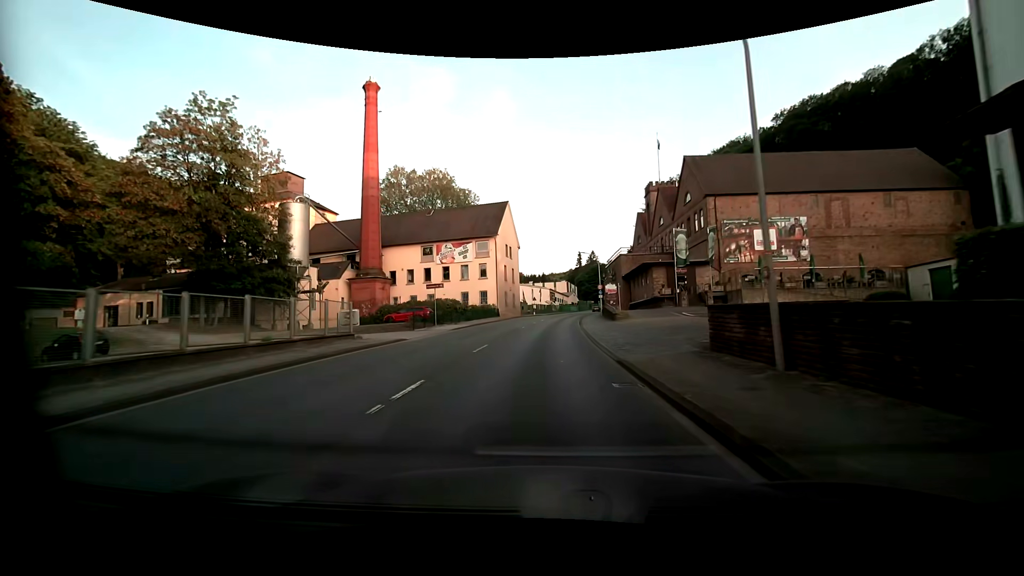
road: primary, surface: asphalt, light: Day
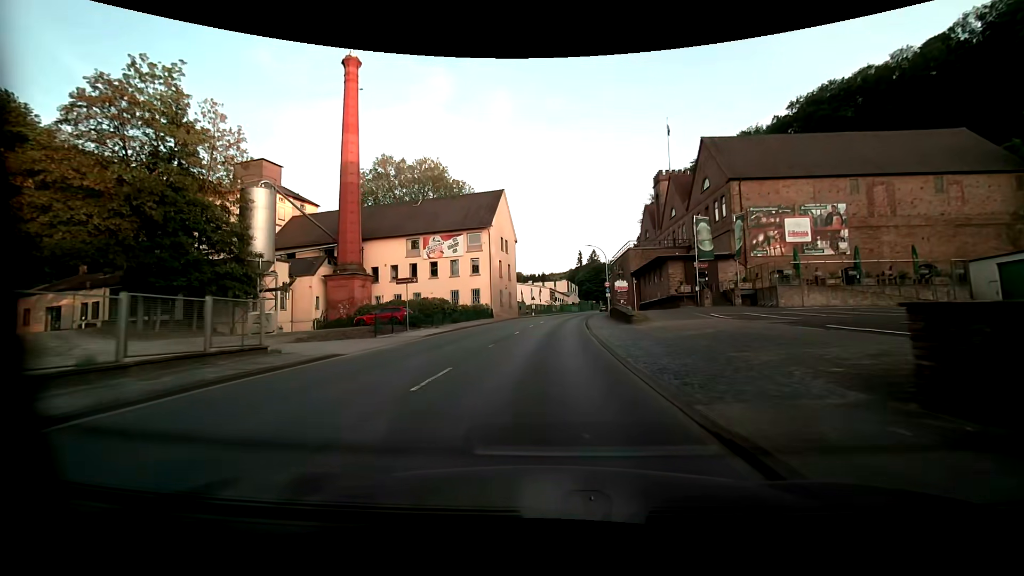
(0.0, +7.2) m; 0°
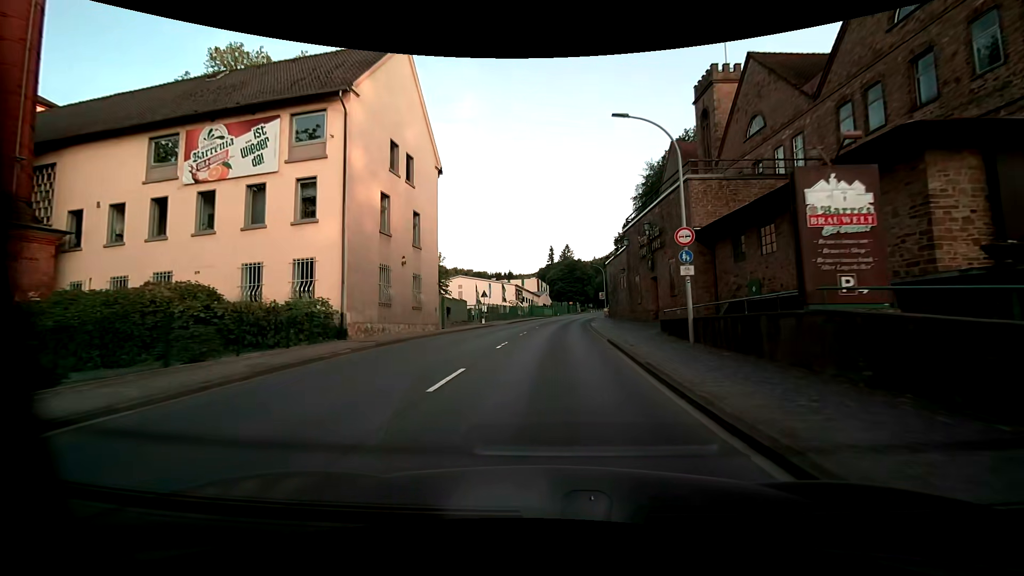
(+0.8, +36.1) m; +4°
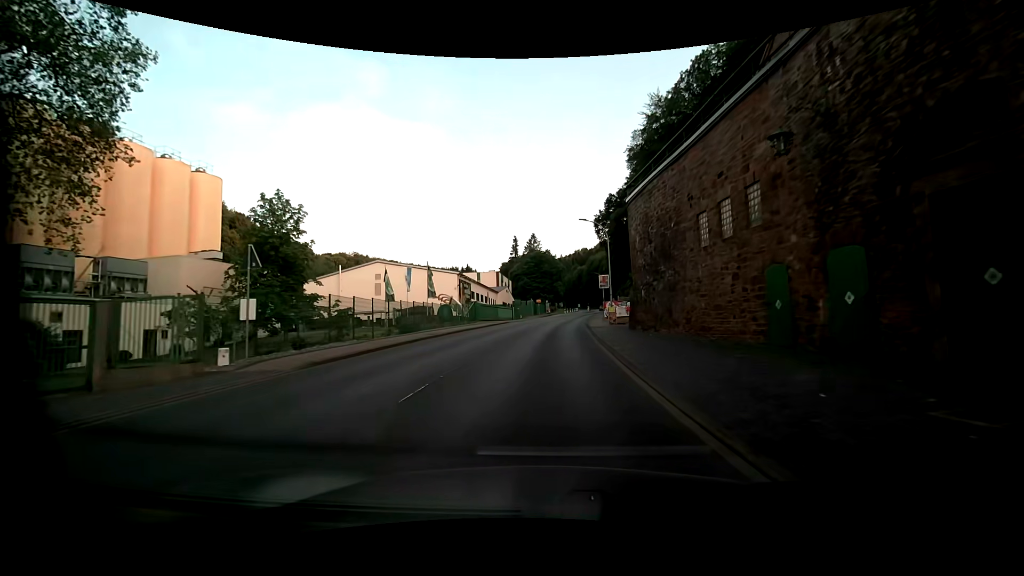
(+1.3, +36.7) m; +4°
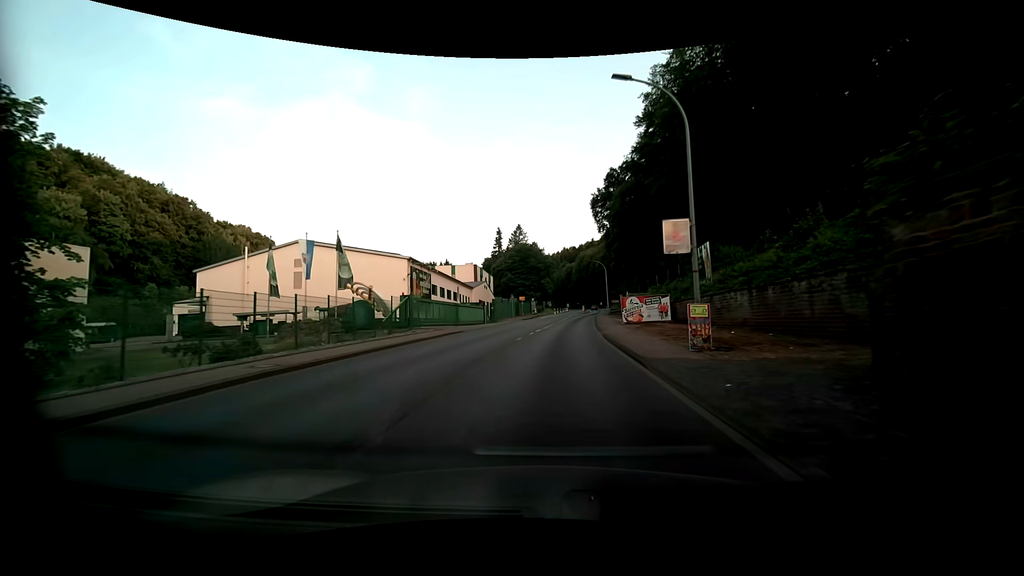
(+0.1, +22.1) m; +1°
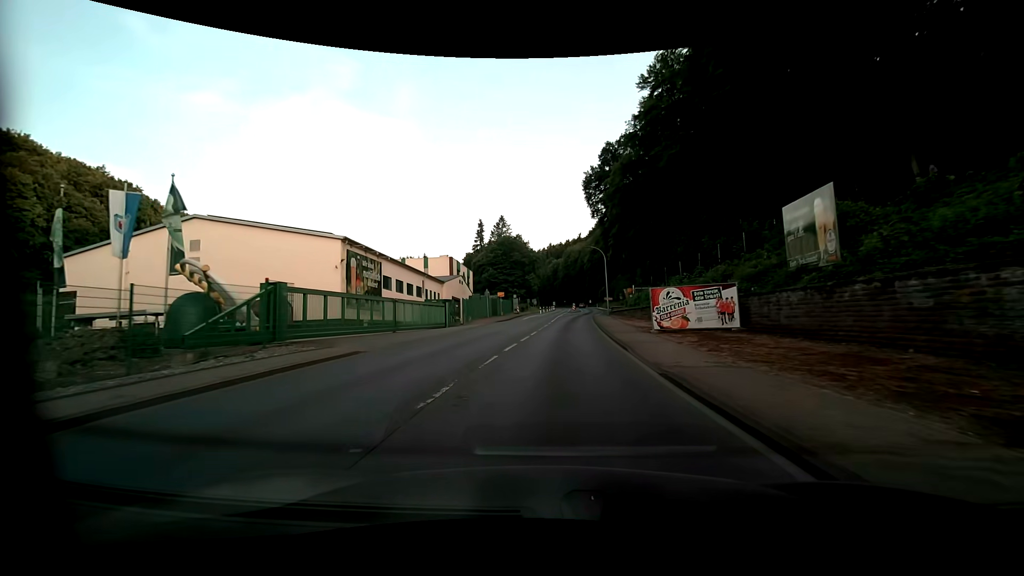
(+0.3, +14.6) m; +2°
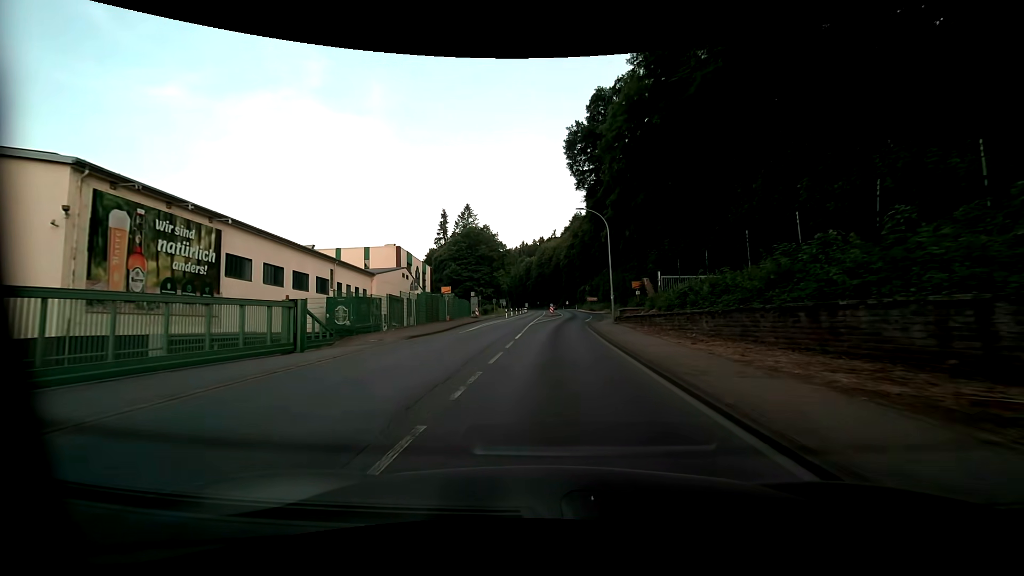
(+0.6, +21.6) m; +3°
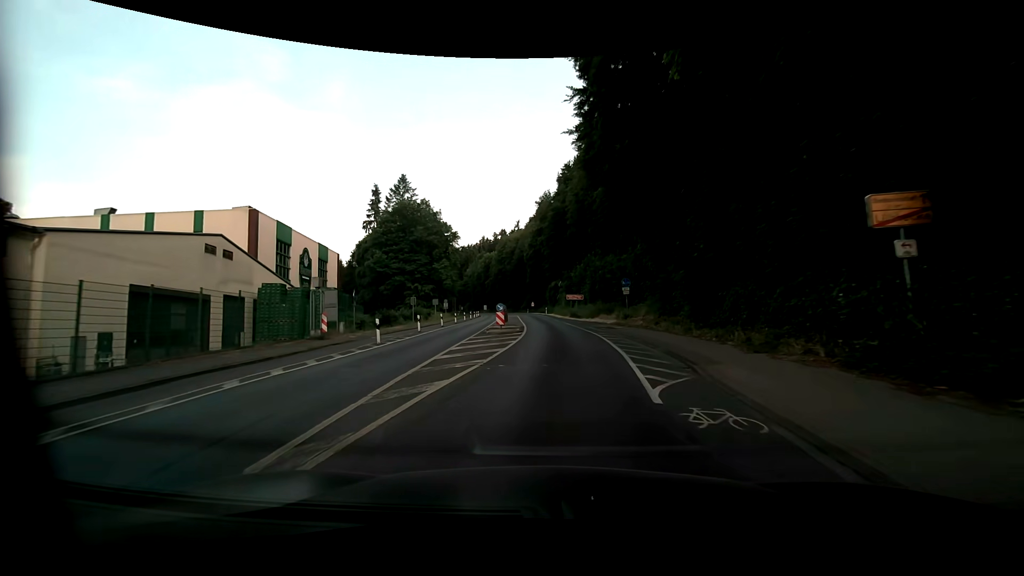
(+1.1, +35.6) m; +4°
